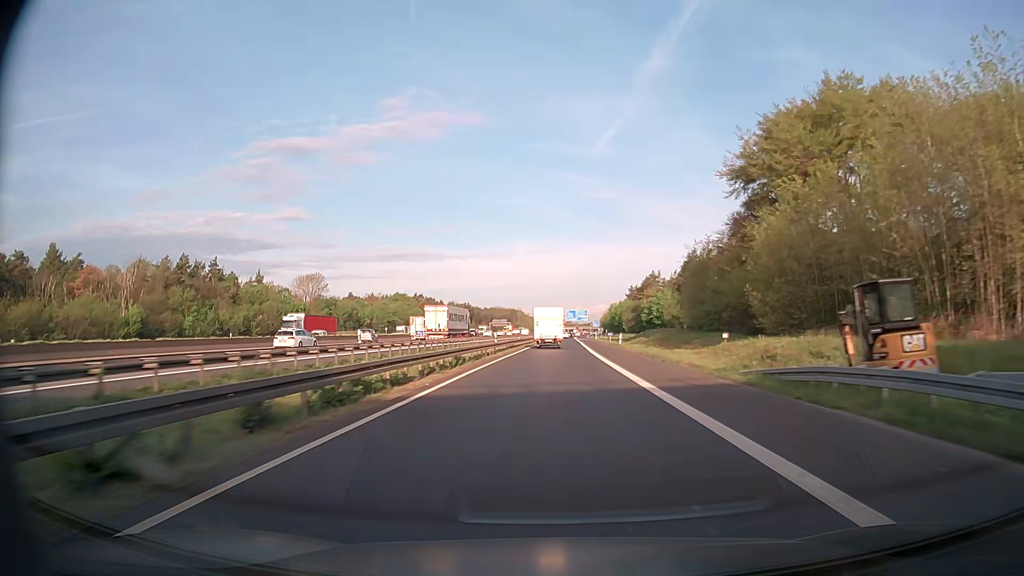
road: motorway_link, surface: asphalt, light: Day
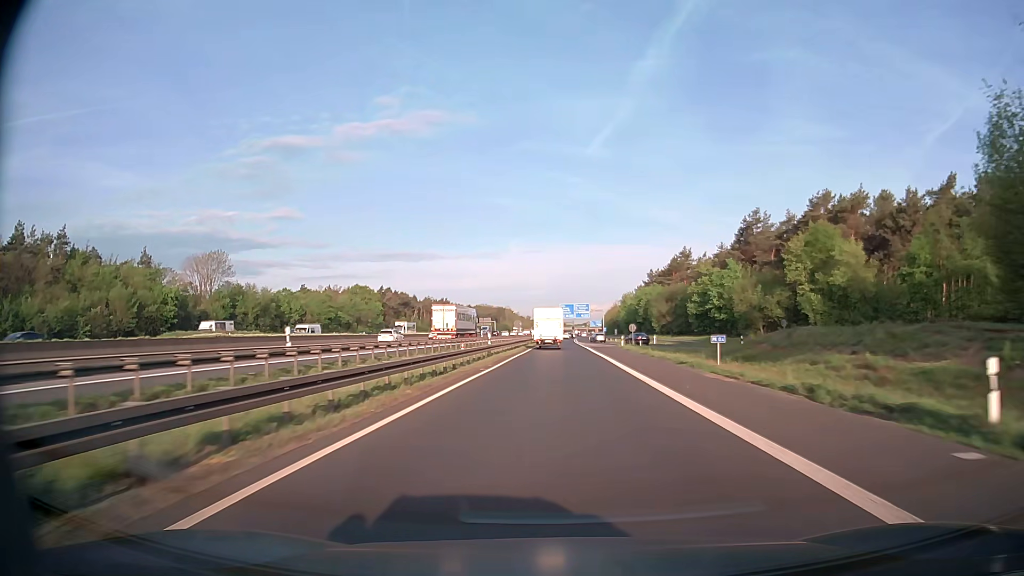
(+0.4, +57.6) m; +1°
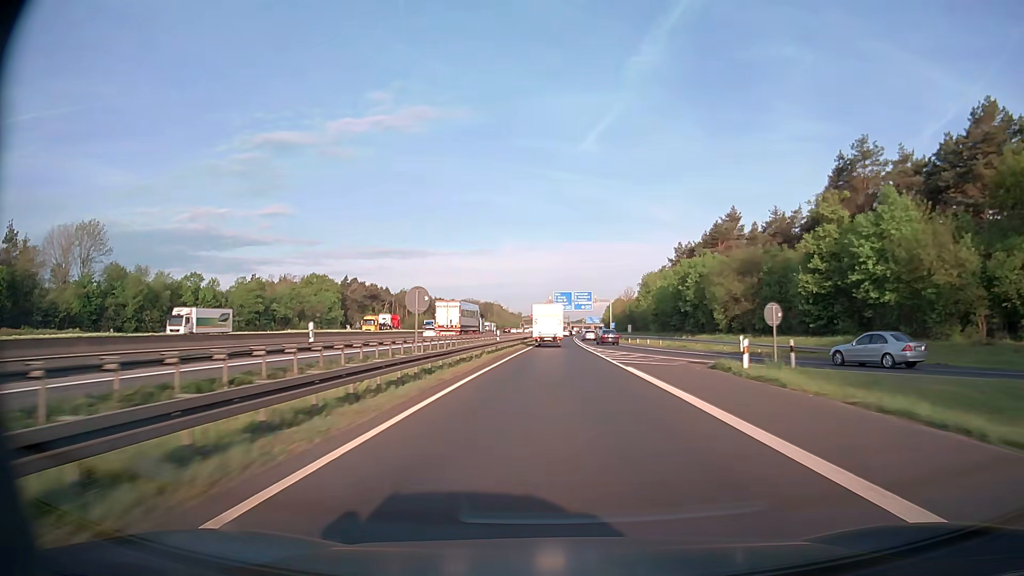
(+0.3, +43.3) m; +1°
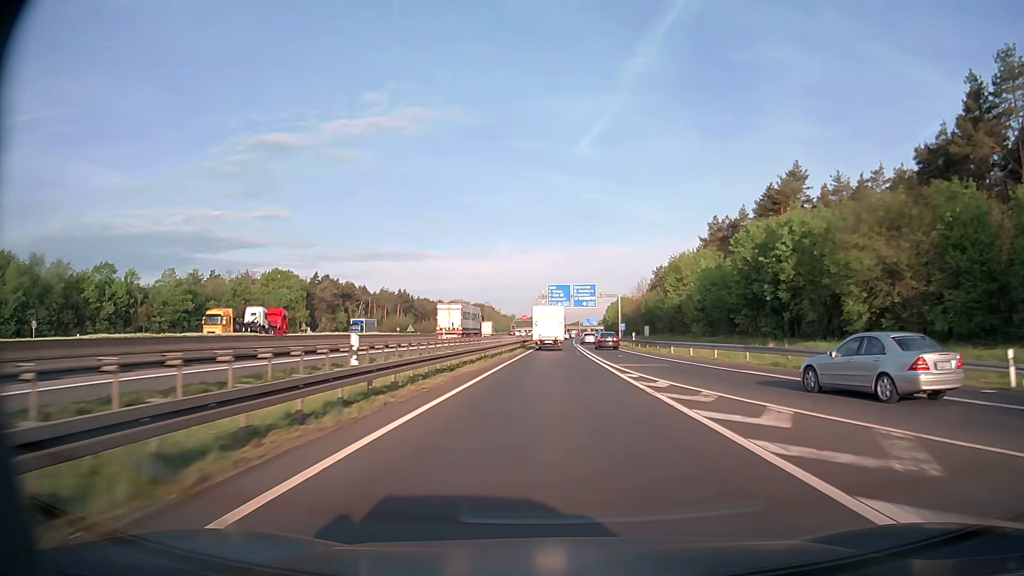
(+0.1, +28.5) m; +1°
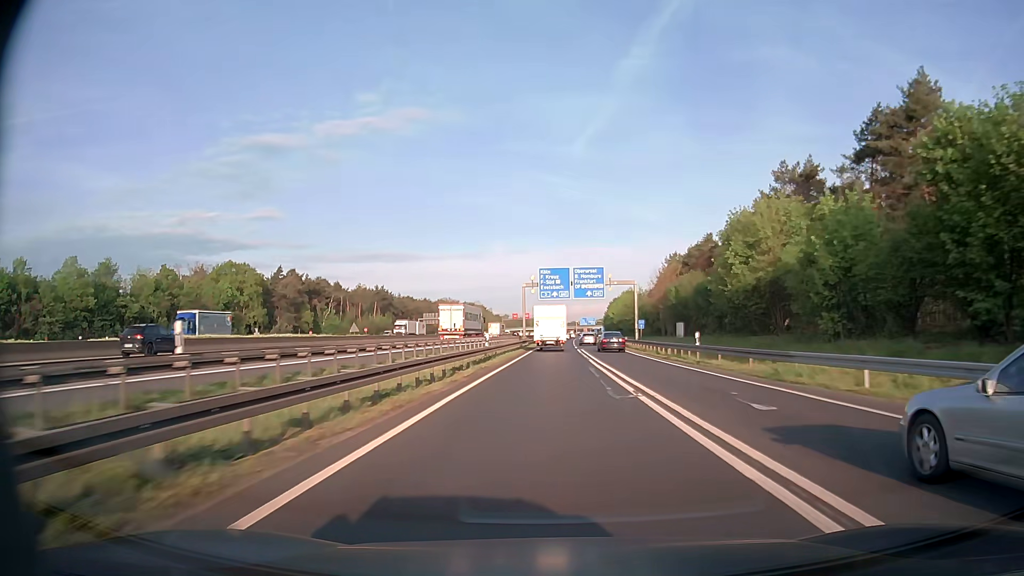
(+0.1, +28.2) m; 0°
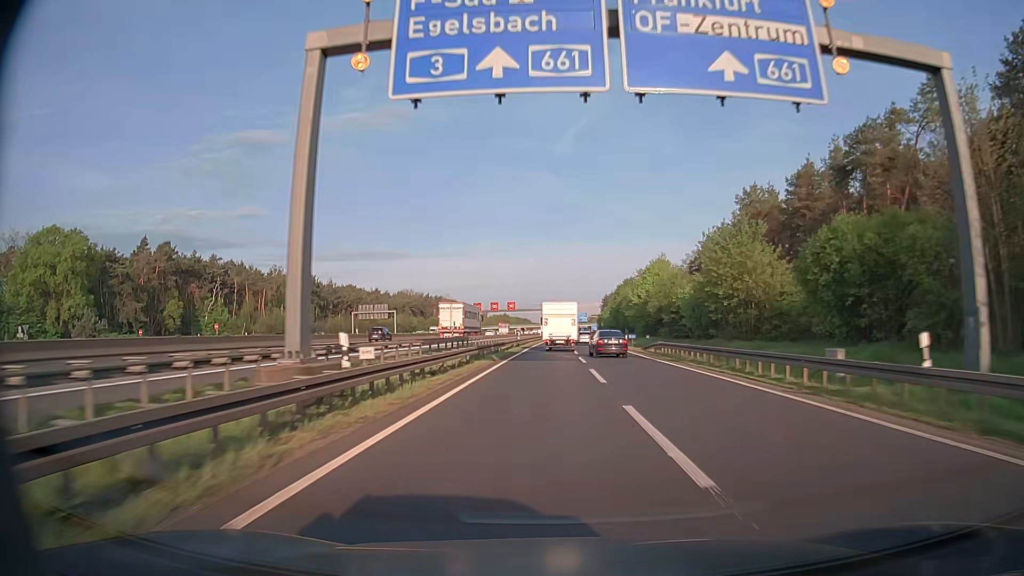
(+0.6, +68.8) m; +1°
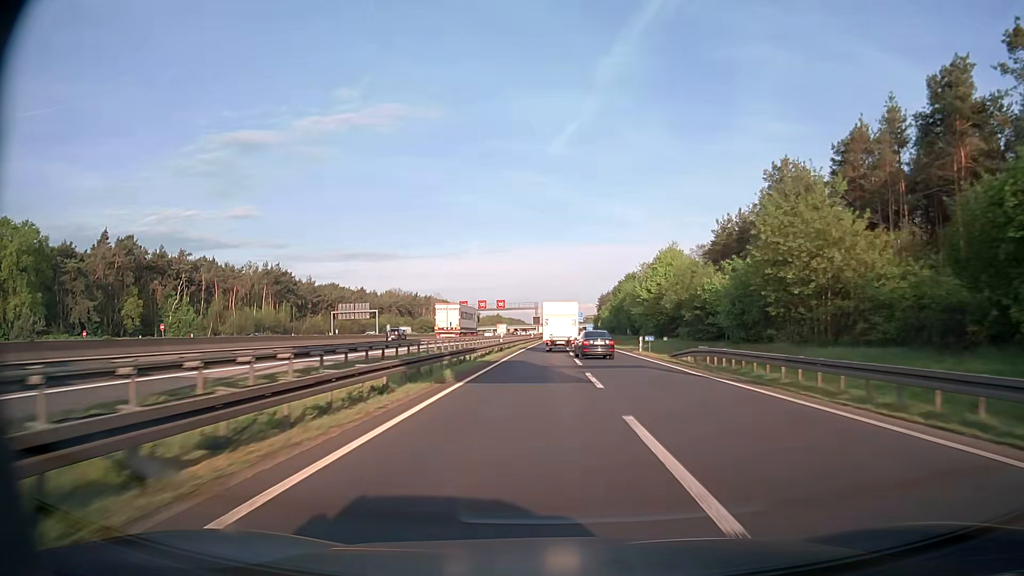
(+0.1, +13.5) m; +1°
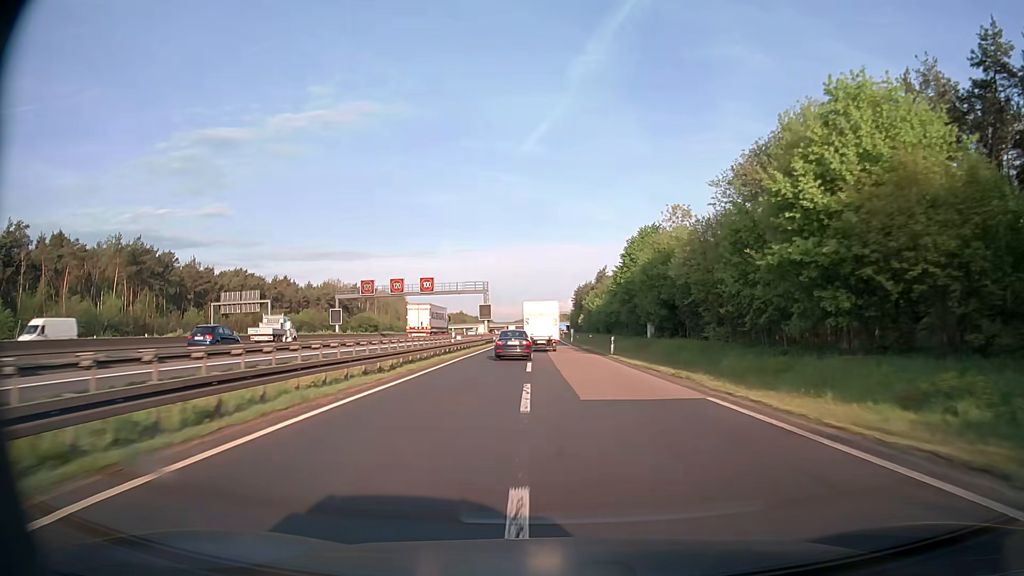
(+0.9, +53.2) m; +2°
(0, +10) (0, +20) (0, +30) (0, +40) (0, +50) (0, +60) (0, +70) (0, +80) (0, +90) (0, +100) m
